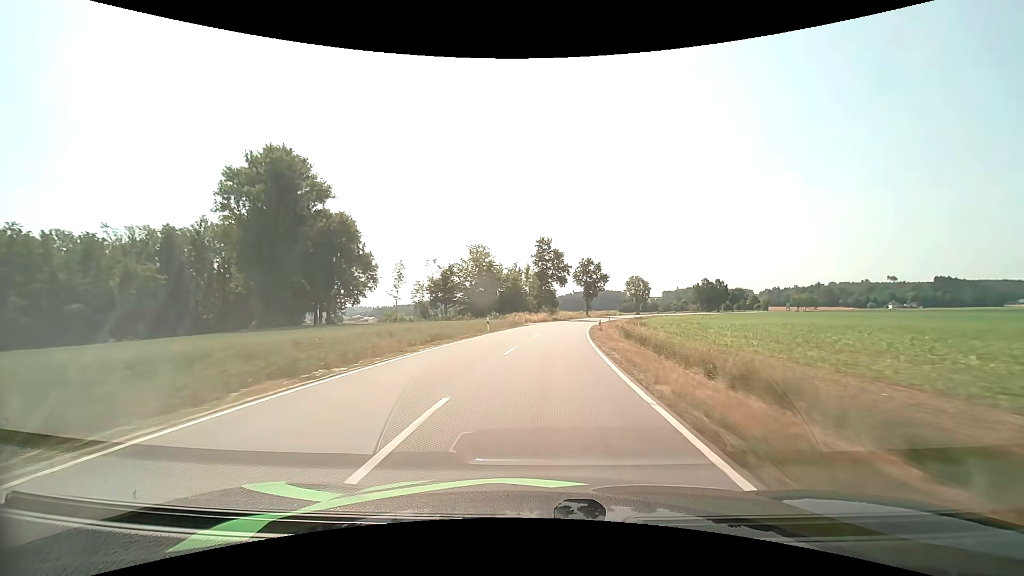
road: tertiary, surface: asphalt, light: Day
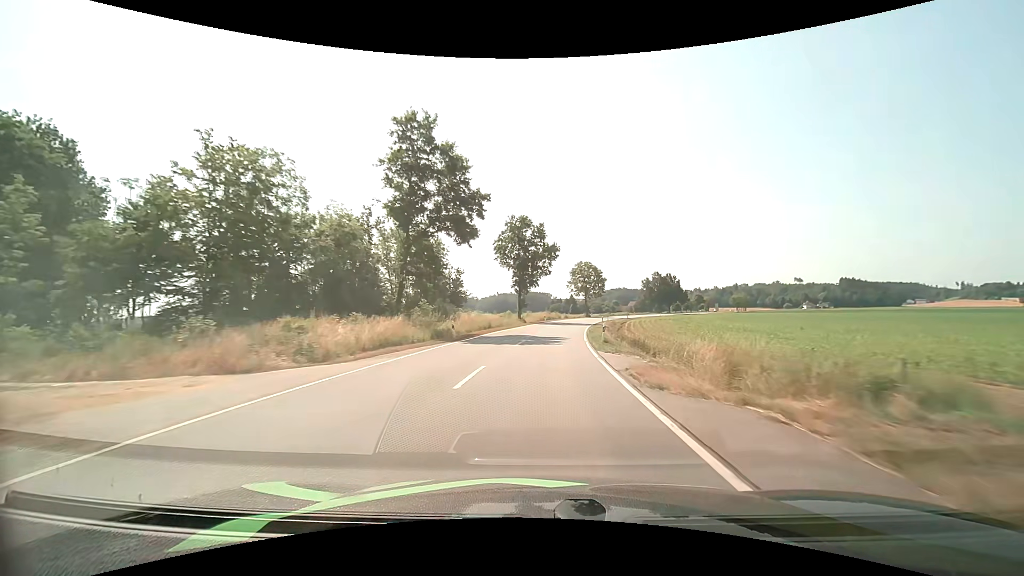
(+4.0, +55.1) m; +9°
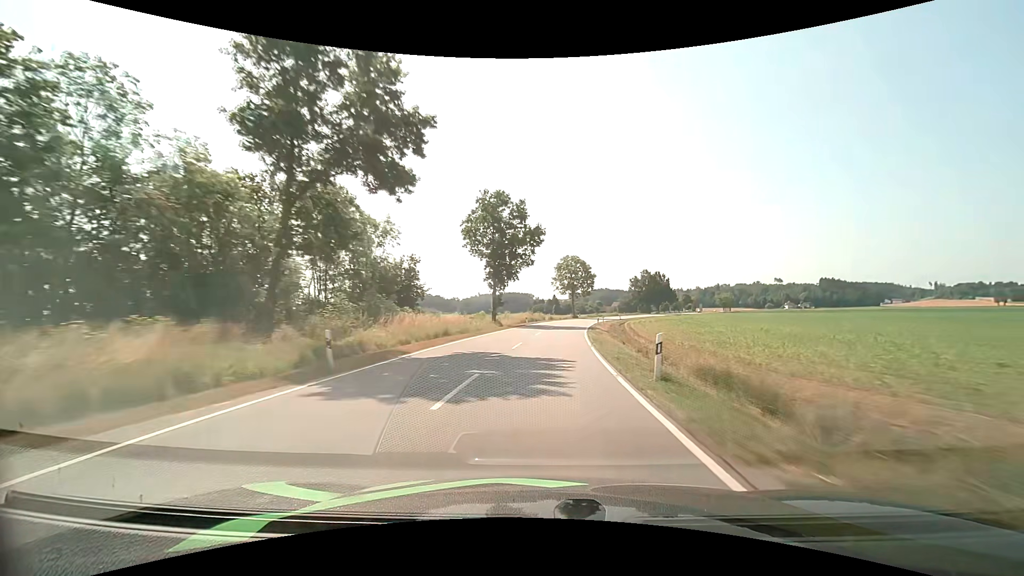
(+0.2, +14.0) m; +2°
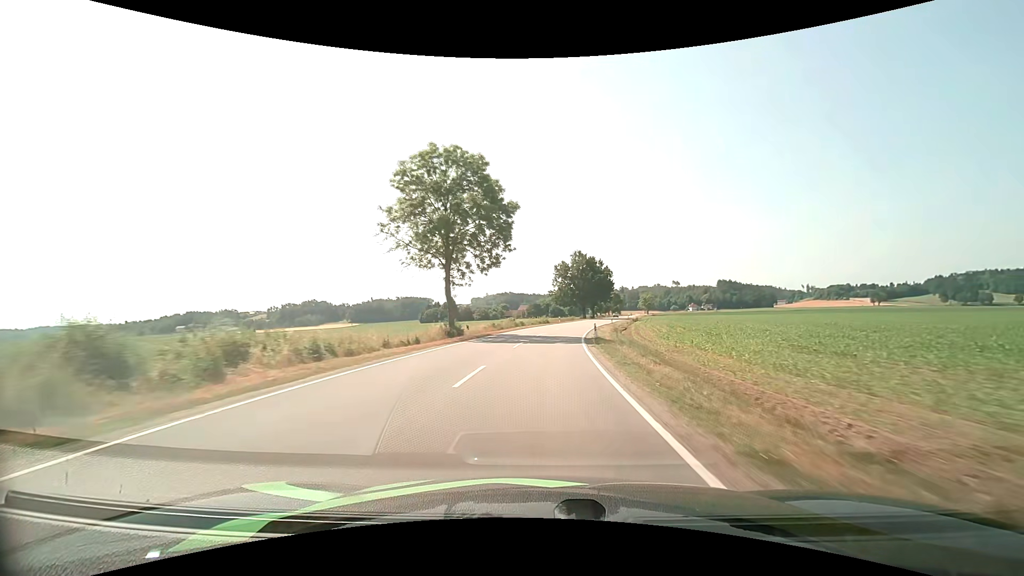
(+6.6, +69.5) m; +11°
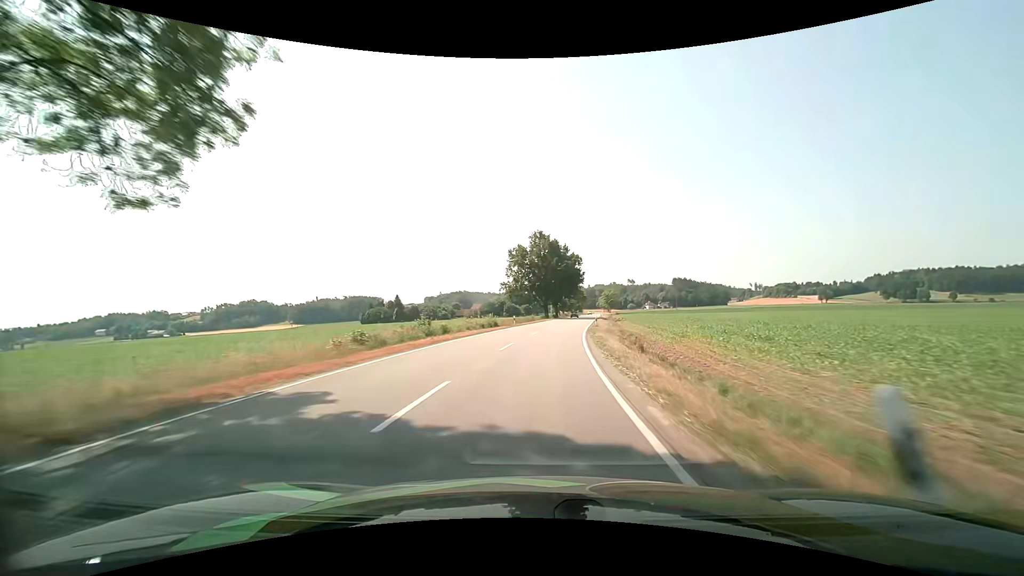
(+1.2, +27.7) m; +5°
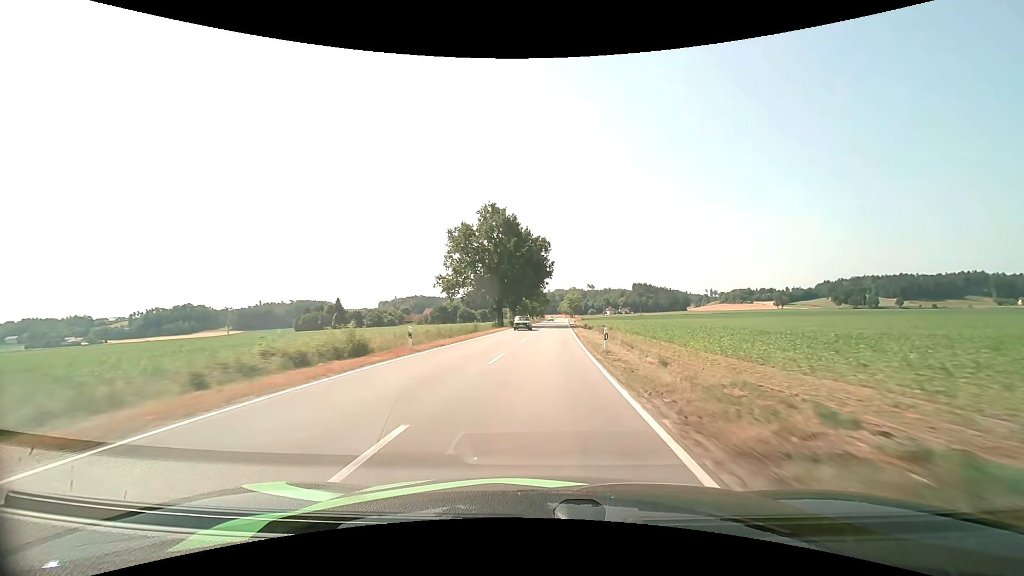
(+1.2, +27.7) m; +5°
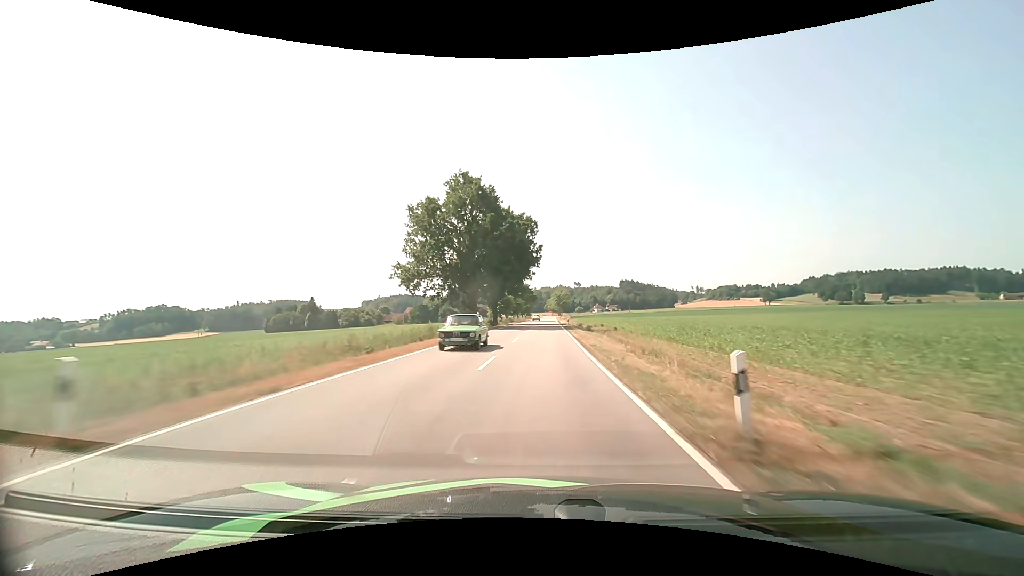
(+0.2, +14.0) m; +2°
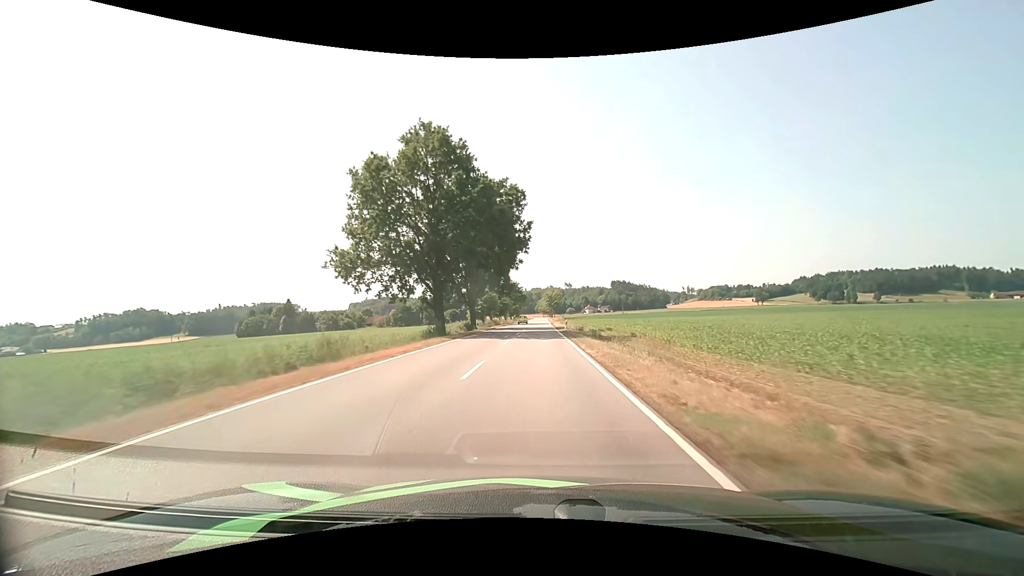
(+0.1, +14.1) m; +1°
(0, +10) (0, +20) (0, +30) (0, +40) (0, +50) (0, +60) (0, +70) (0, +80) (+1, +90) (+1, +100) m
